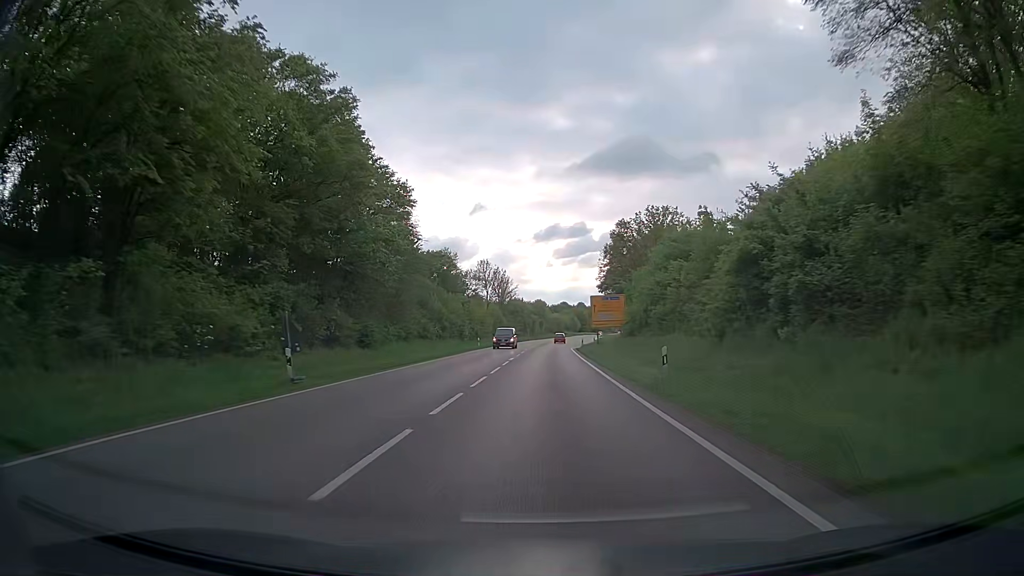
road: trunk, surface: asphalt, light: Day
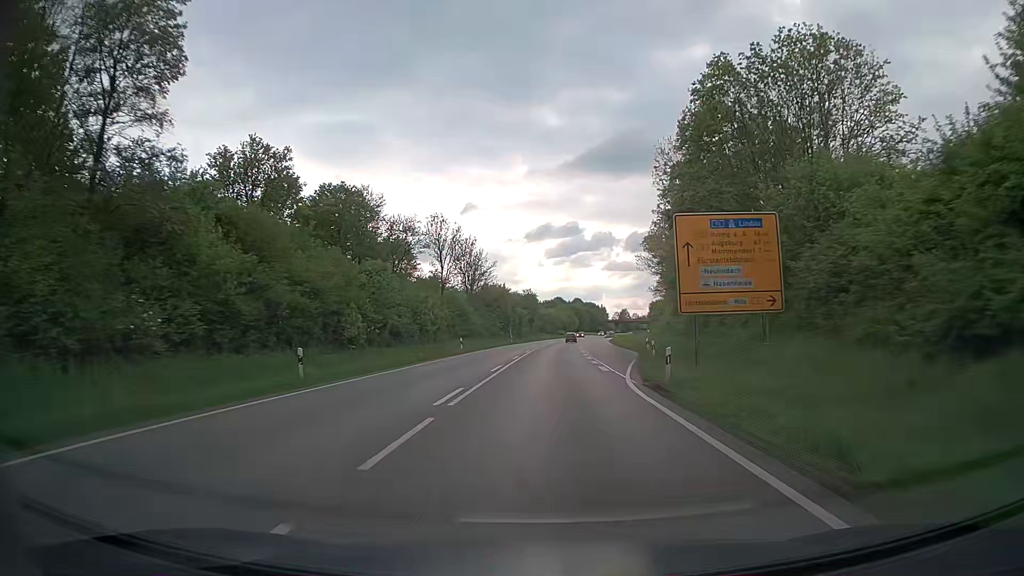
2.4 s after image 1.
(-0.2, +47.1) m; 0°
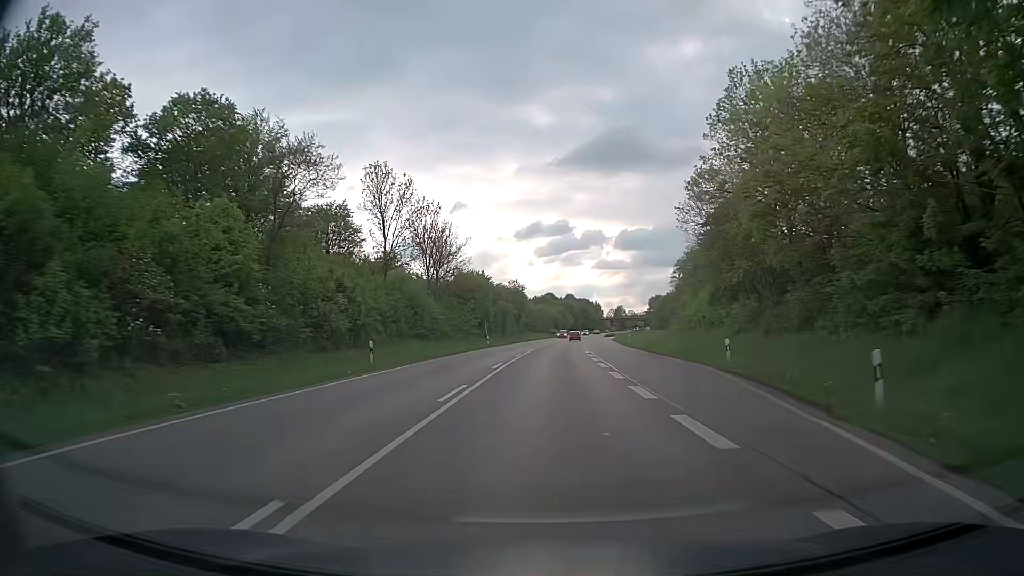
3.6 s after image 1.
(+0.1, +23.5) m; +1°
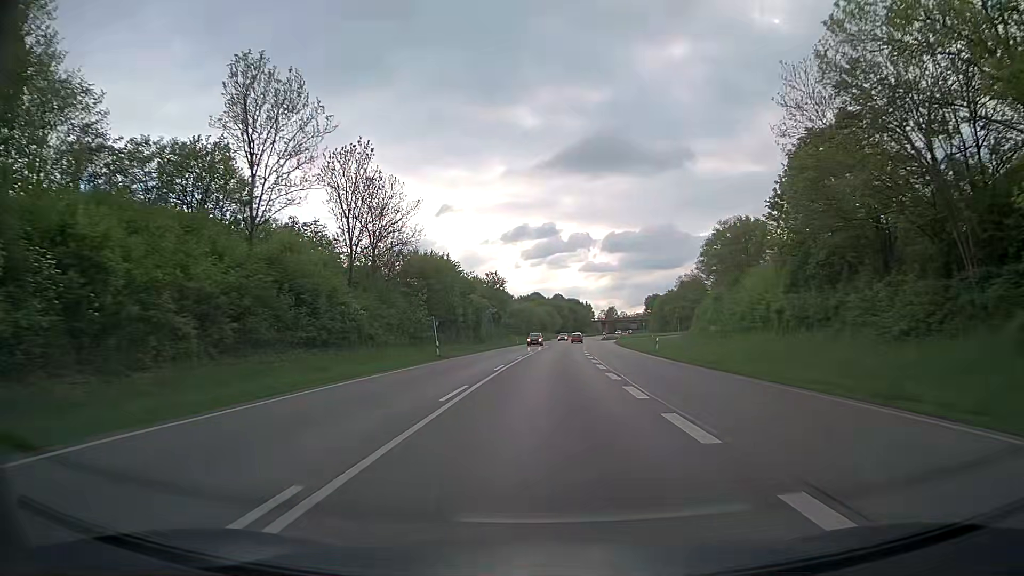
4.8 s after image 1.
(+0.2, +23.4) m; +1°
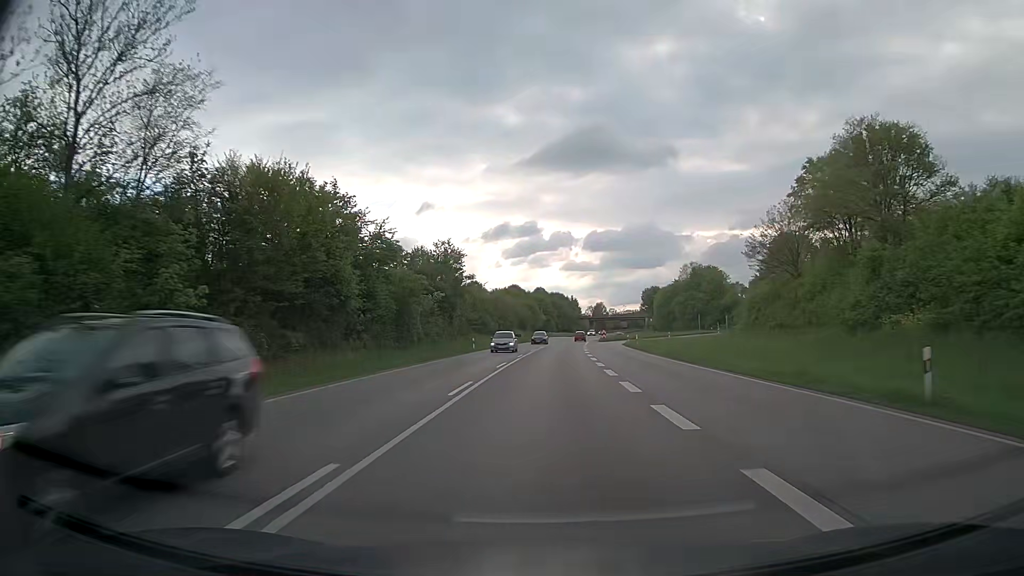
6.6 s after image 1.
(+0.6, +34.9) m; +2°
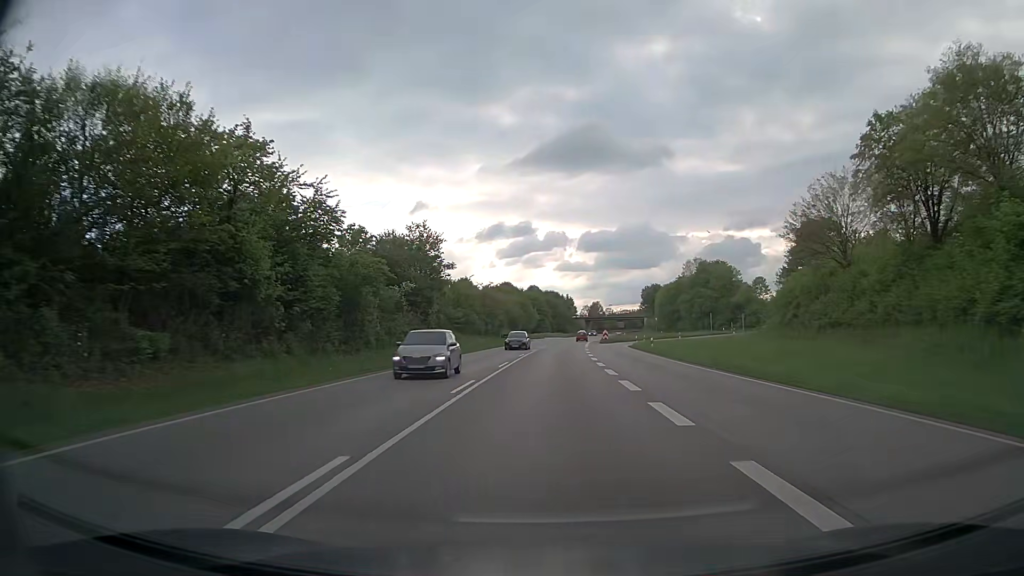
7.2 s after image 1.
(+0.1, +11.6) m; 0°
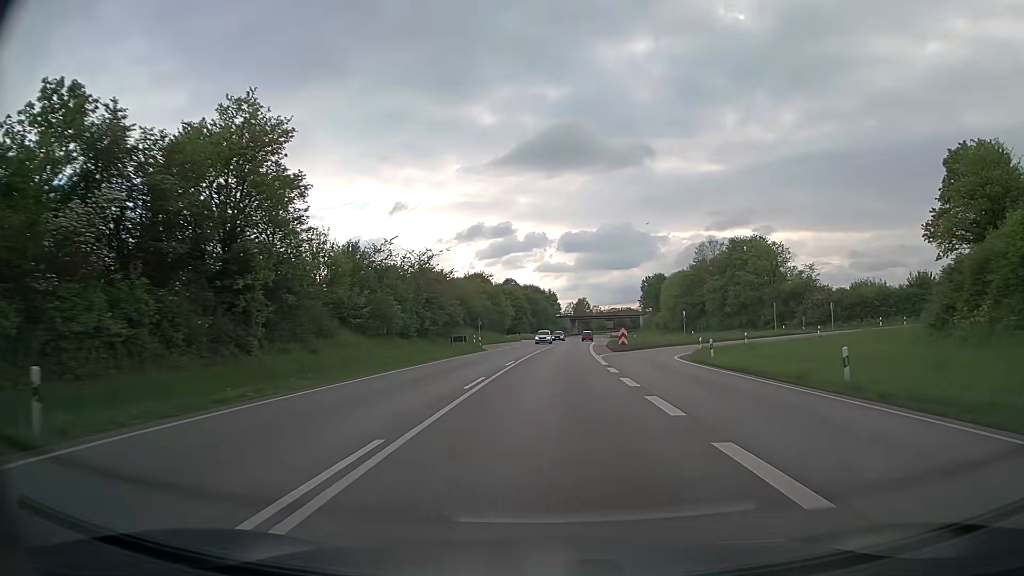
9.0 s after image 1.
(+0.5, +34.8) m; +2°
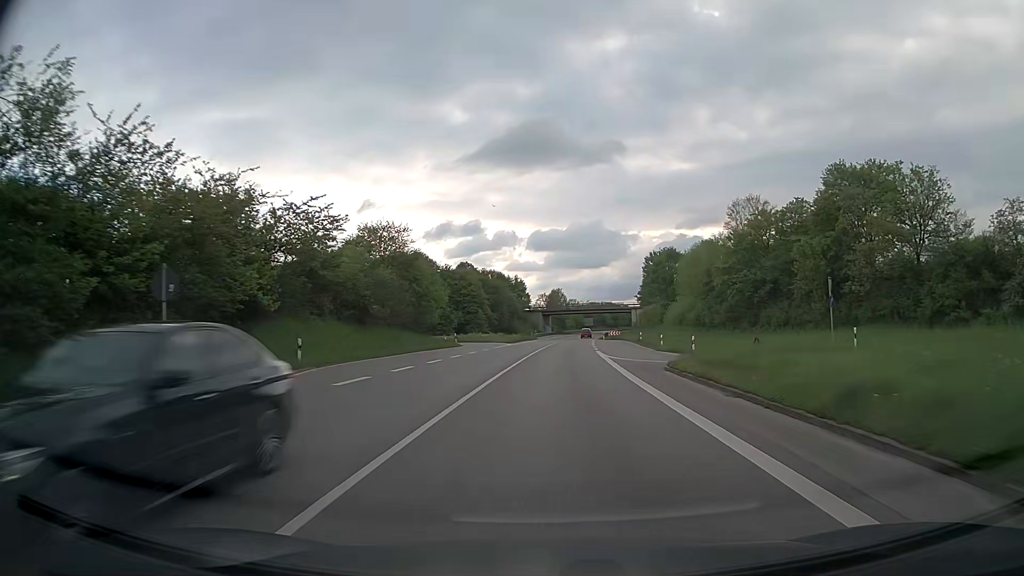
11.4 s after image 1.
(+1.1, +44.7) m; +3°
(0, +10) (0, +20) (0, +30) (+1, +40) (+1, +50) (+2, +60) (+2, +70) (+3, +80) (+4, +90) (+5, +100) m
